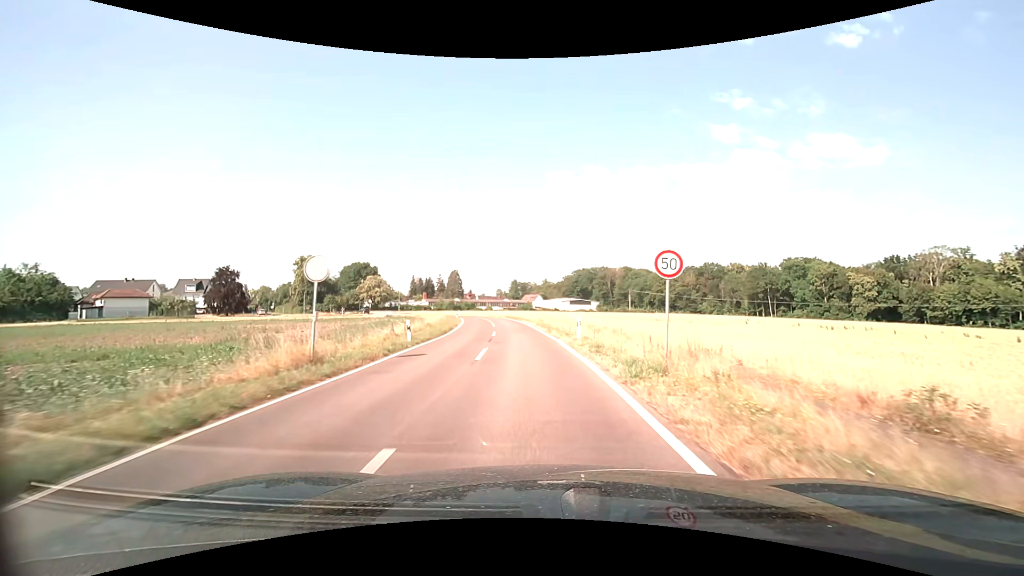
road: tertiary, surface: asphalt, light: Day
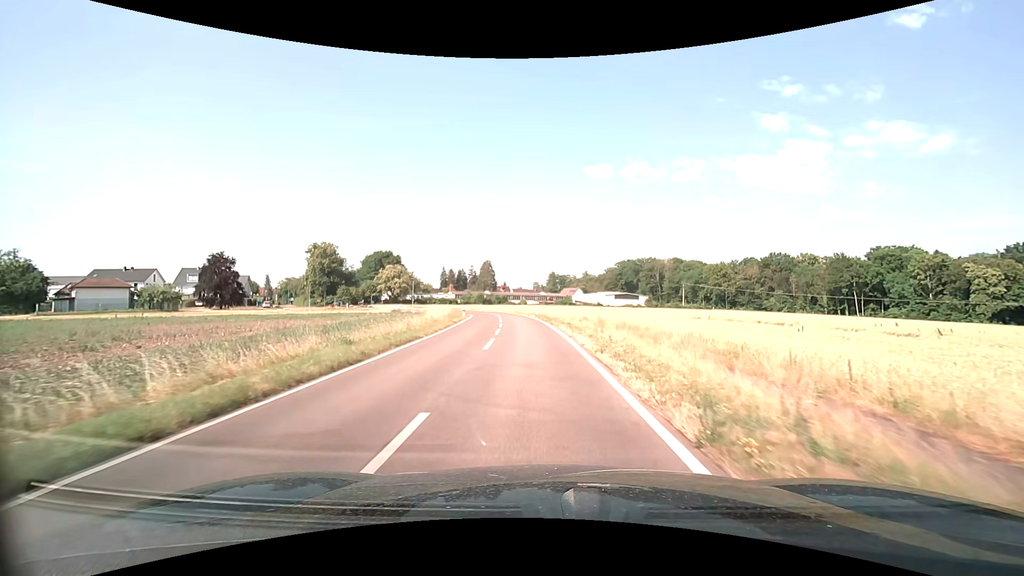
(-0.8, +22.8) m; -5°
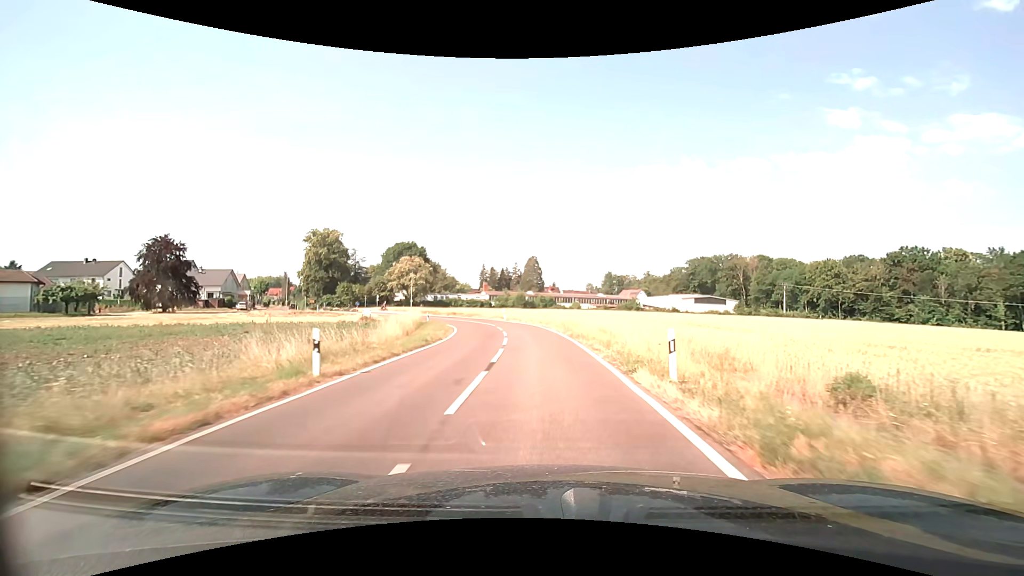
(-1.8, +38.0) m; -6°
(0, +10) (0, +20) (-1, +30) (-3, +40) (-6, +49) (-11, +58) (-17, +66) (-23, +74) (-29, +82) (-36, +89) m
